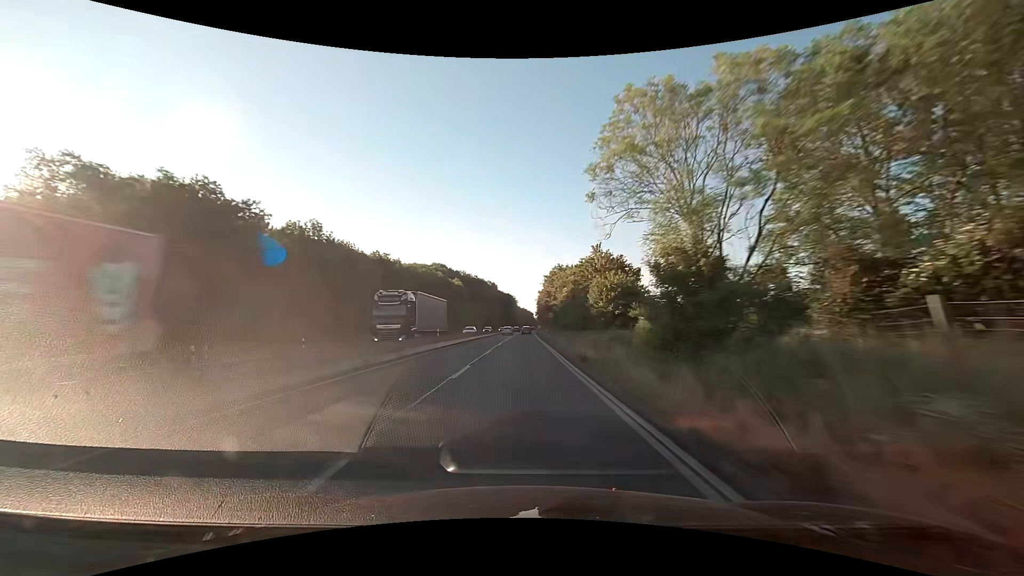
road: trunk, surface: asphalt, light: Day
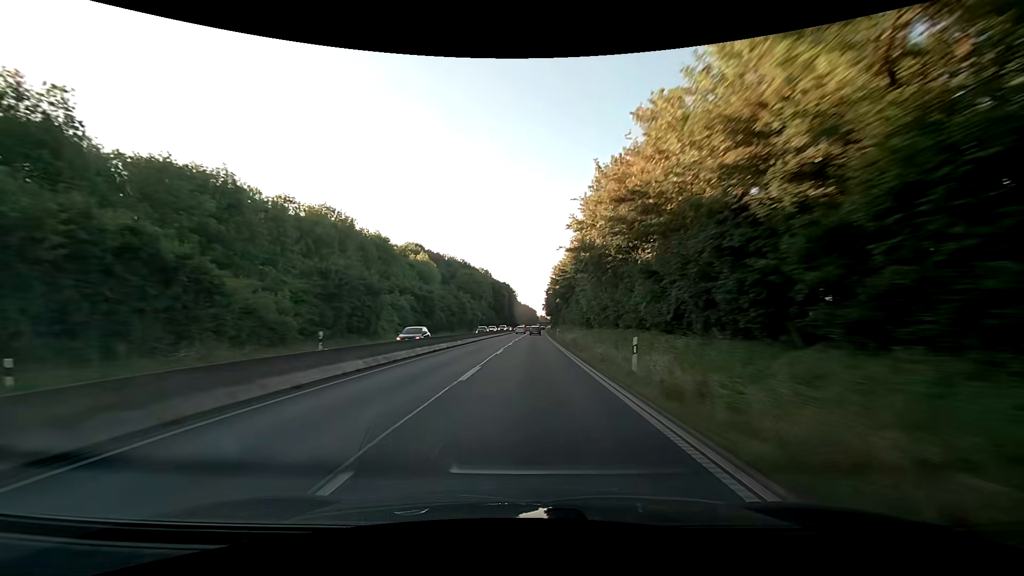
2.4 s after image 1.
(0.0, +72.9) m; 0°
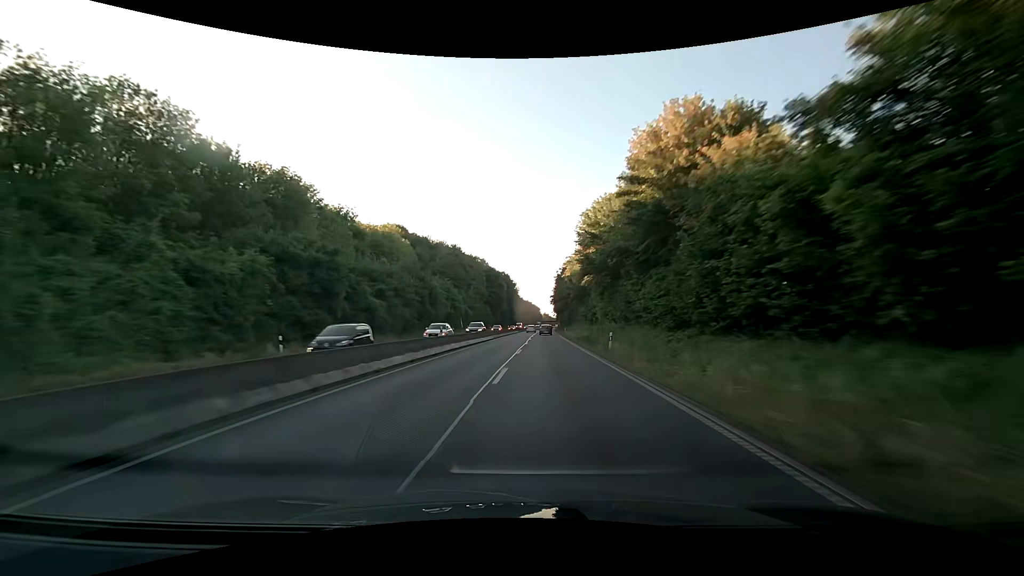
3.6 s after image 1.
(-0.2, +37.5) m; 0°
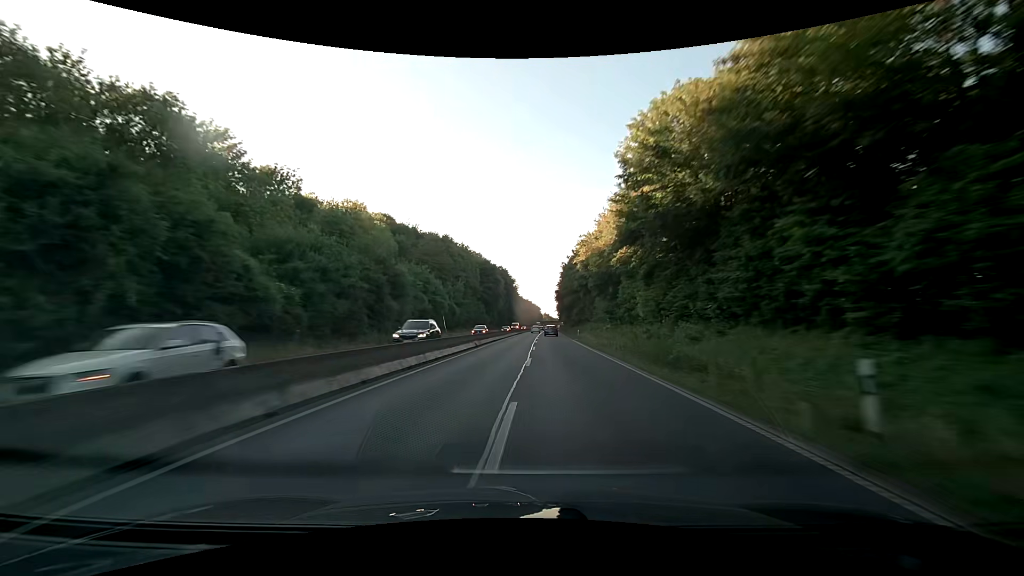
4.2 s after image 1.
(0.0, +18.8) m; 0°
